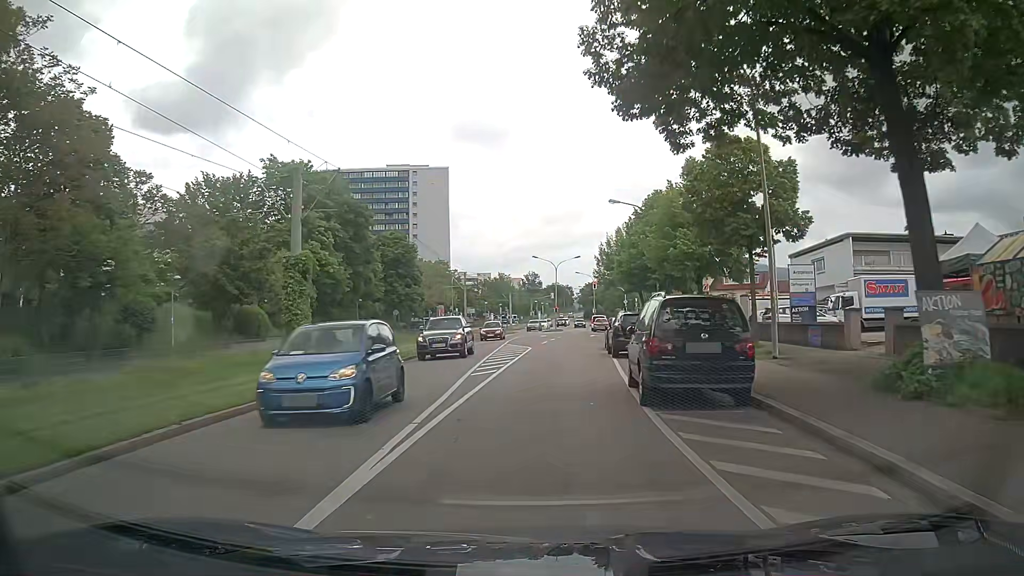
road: tertiary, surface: asphalt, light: Day
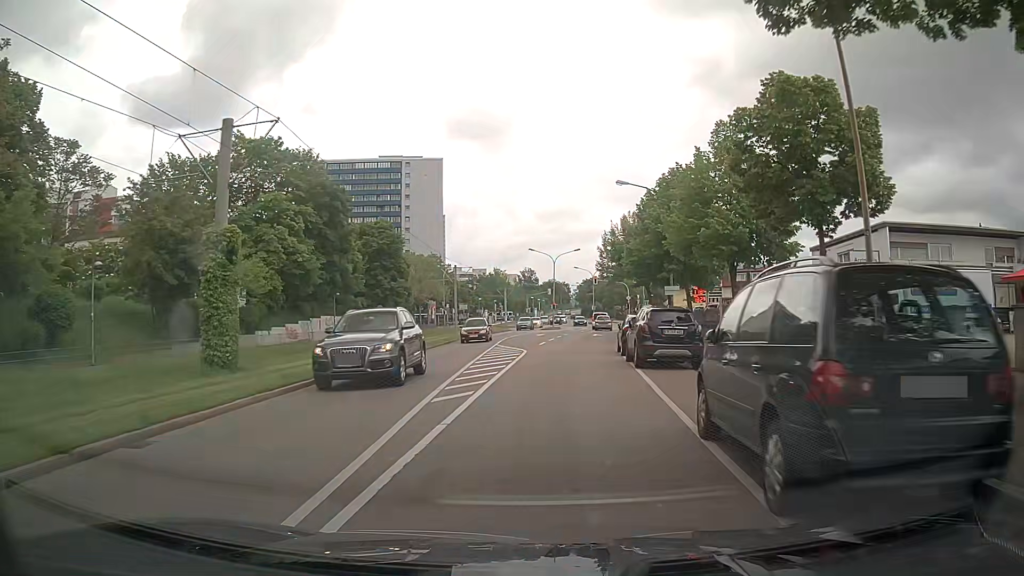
(0.0, +6.0) m; +1°
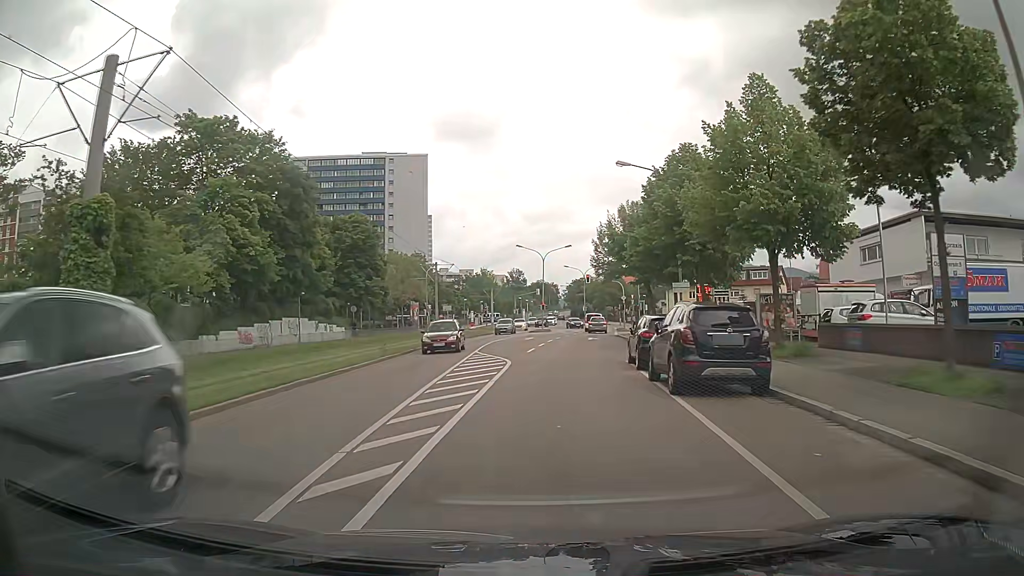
(0.0, +5.8) m; +1°
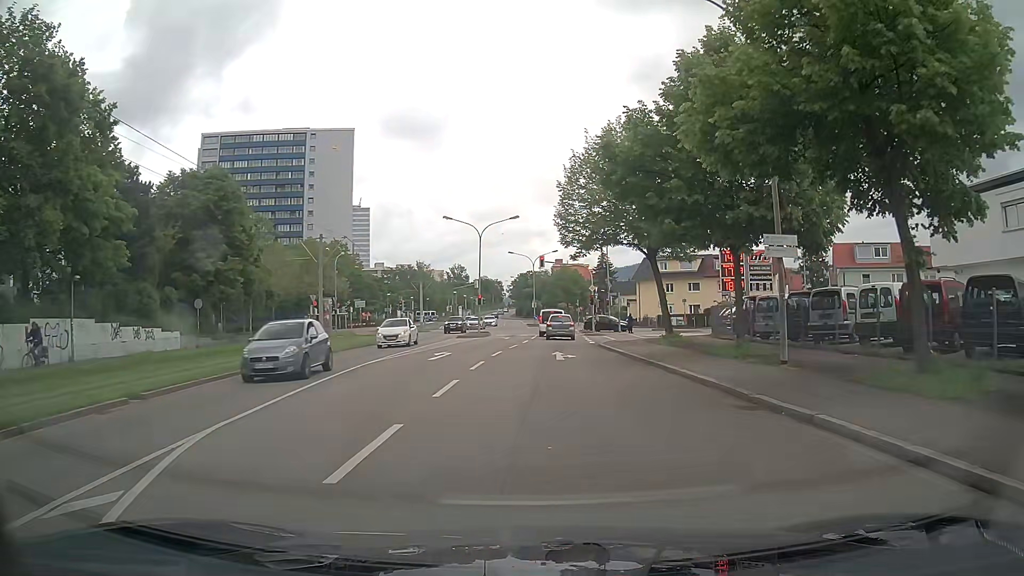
(+0.9, +21.5) m; +4°
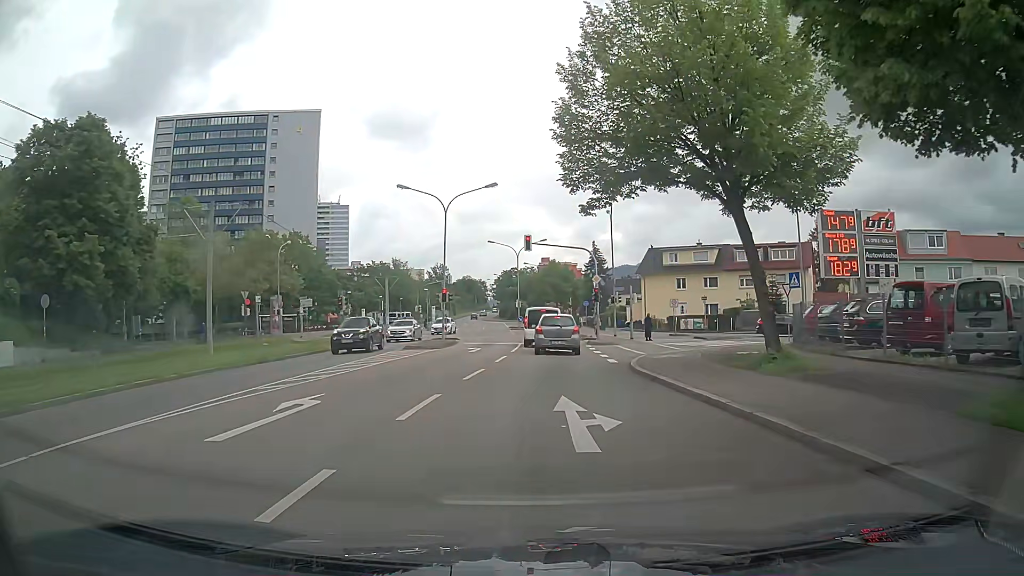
(+0.2, +14.3) m; +2°
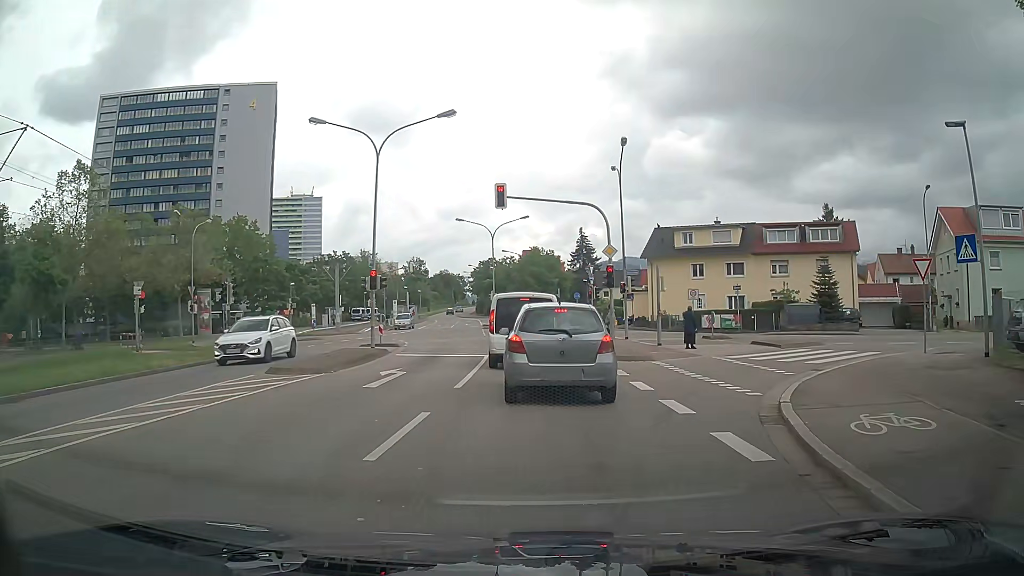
(+0.1, +14.3) m; 0°
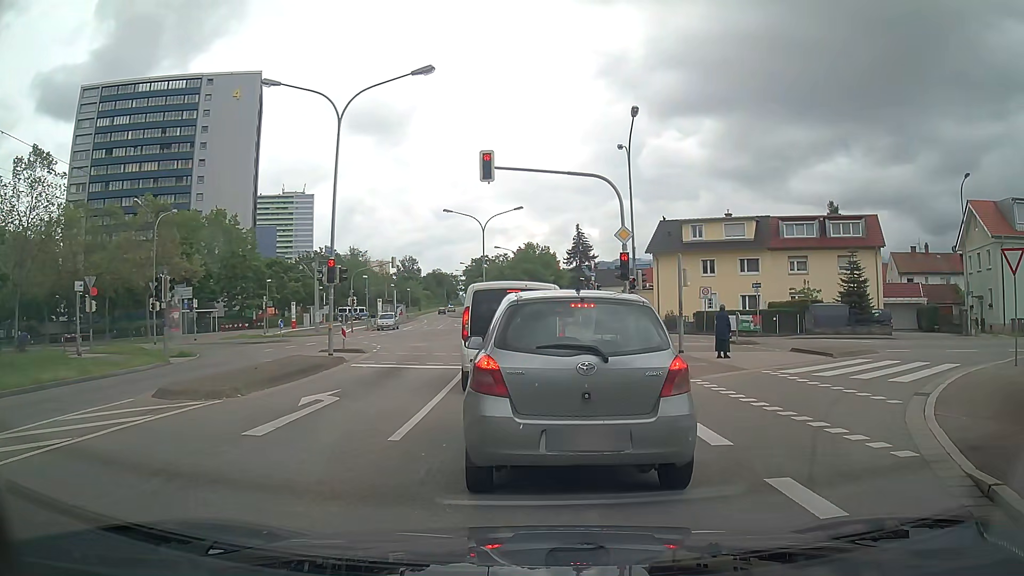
(+0.1, +4.8) m; +3°
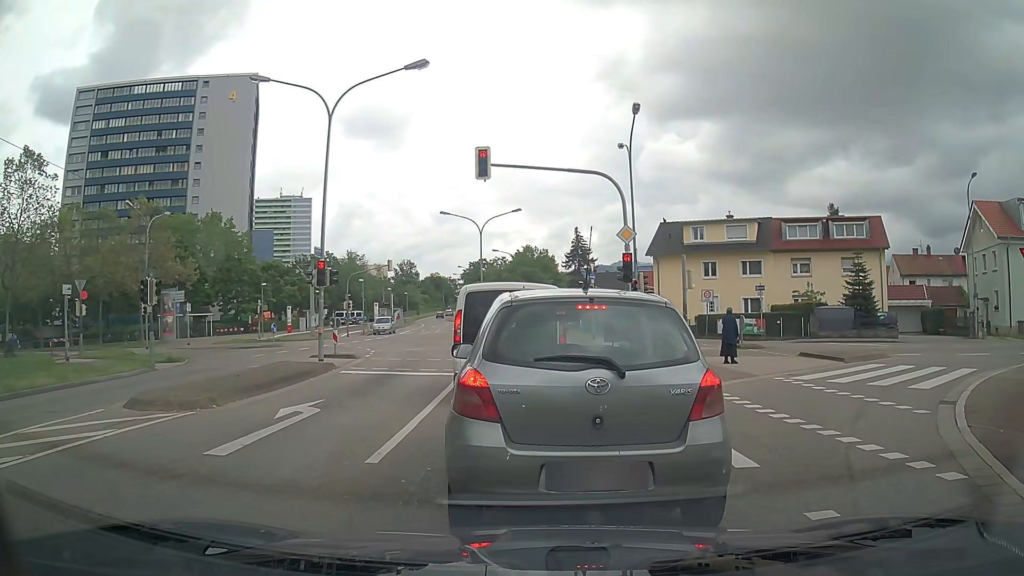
(0.0, +0.8) m; 0°
(0, +10) (-1, +20) (-2, +30) (-2, +40) (-3, +50) (-4, +60) (-6, +70) (-8, +79) (-9, +89) (-11, +99) m
